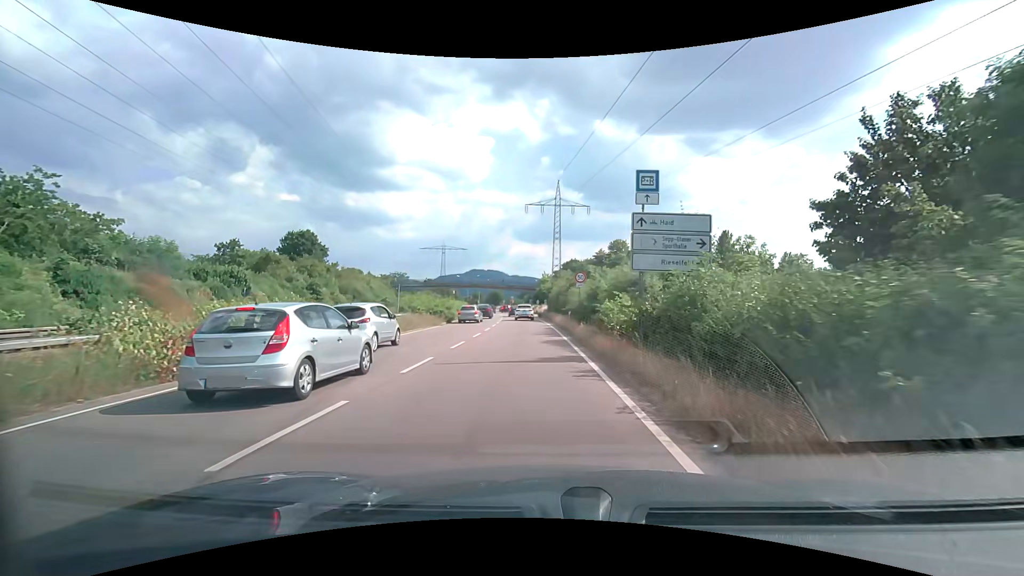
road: trunk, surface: asphalt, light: Day
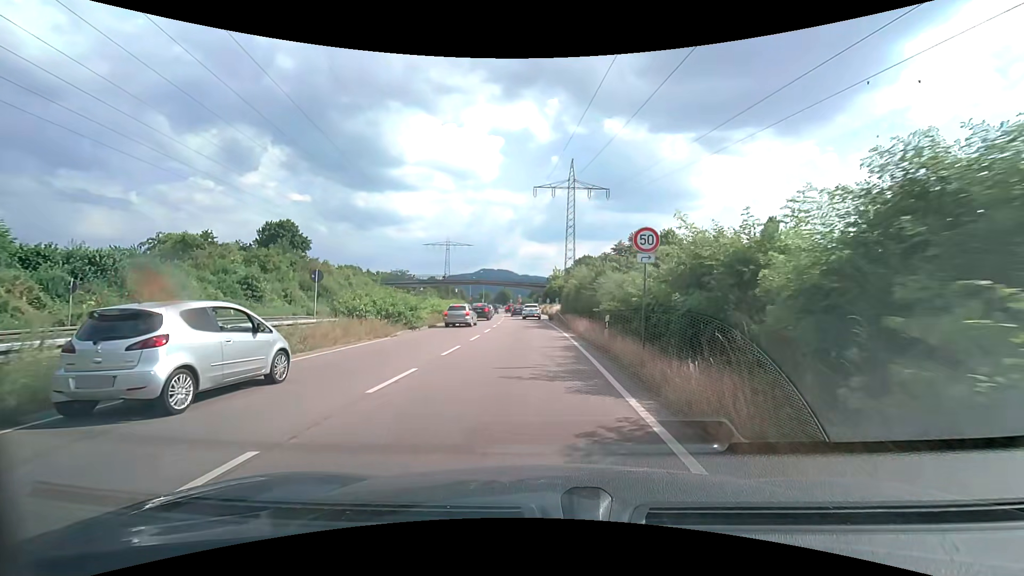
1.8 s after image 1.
(-0.2, +14.4) m; -1°
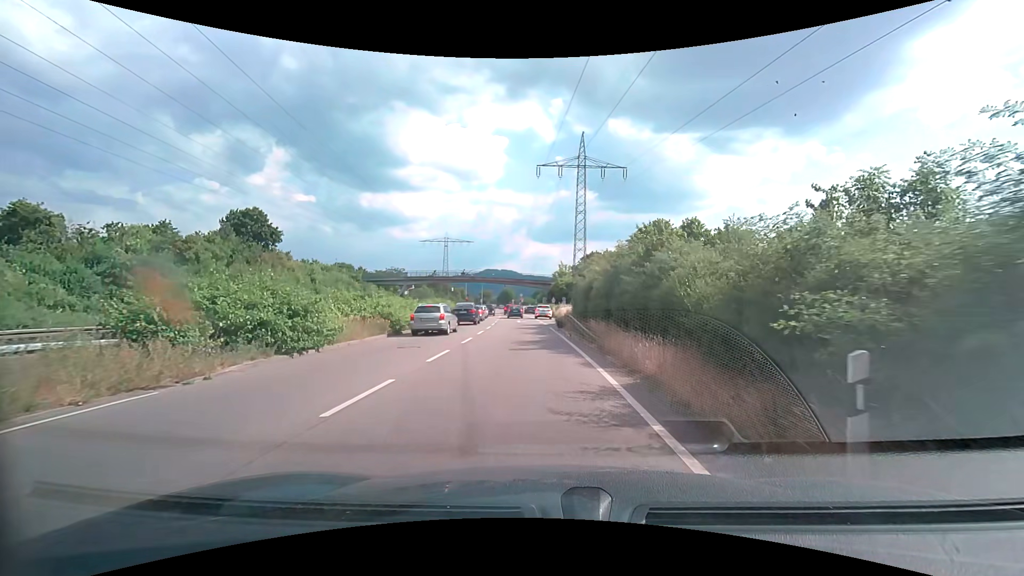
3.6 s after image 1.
(-0.1, +13.7) m; 0°
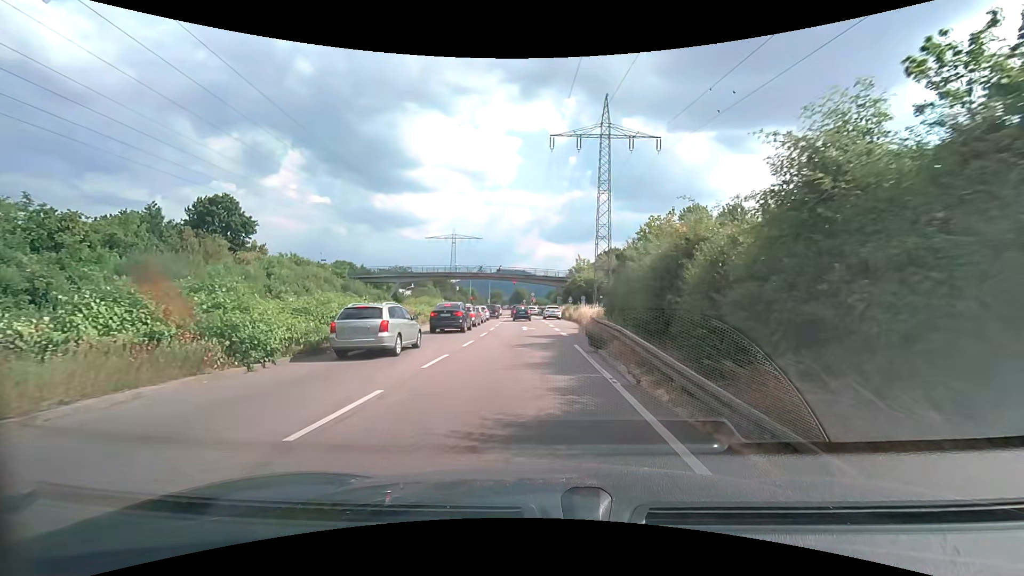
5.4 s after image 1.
(-0.2, +13.1) m; -1°
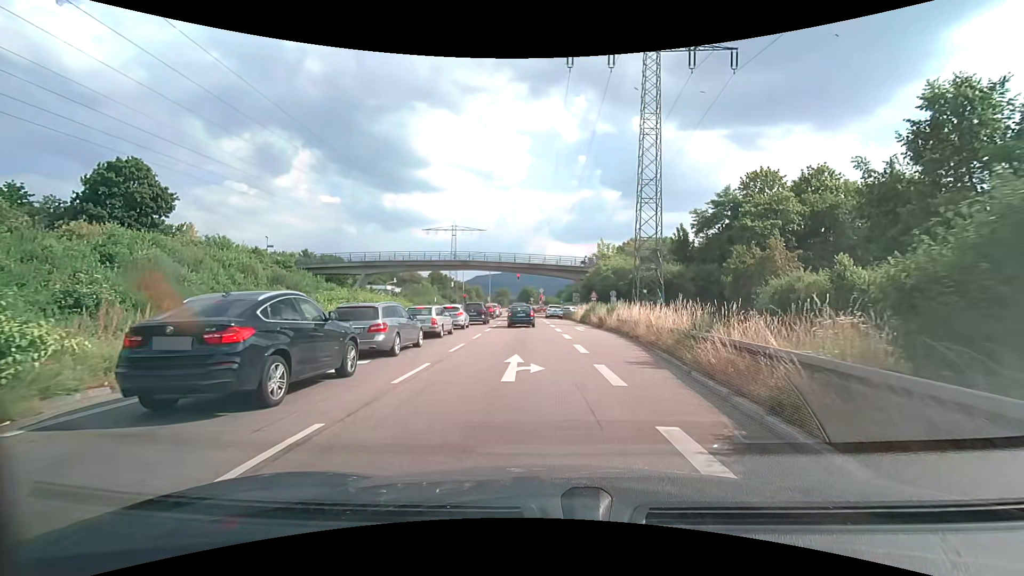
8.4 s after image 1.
(-0.4, +20.3) m; -1°
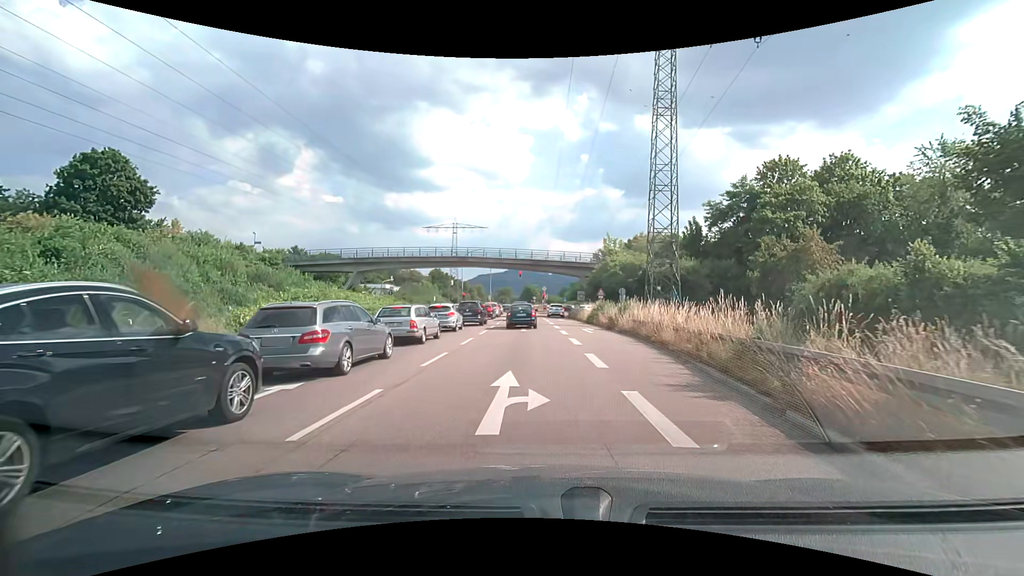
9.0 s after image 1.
(0.0, +3.7) m; 0°
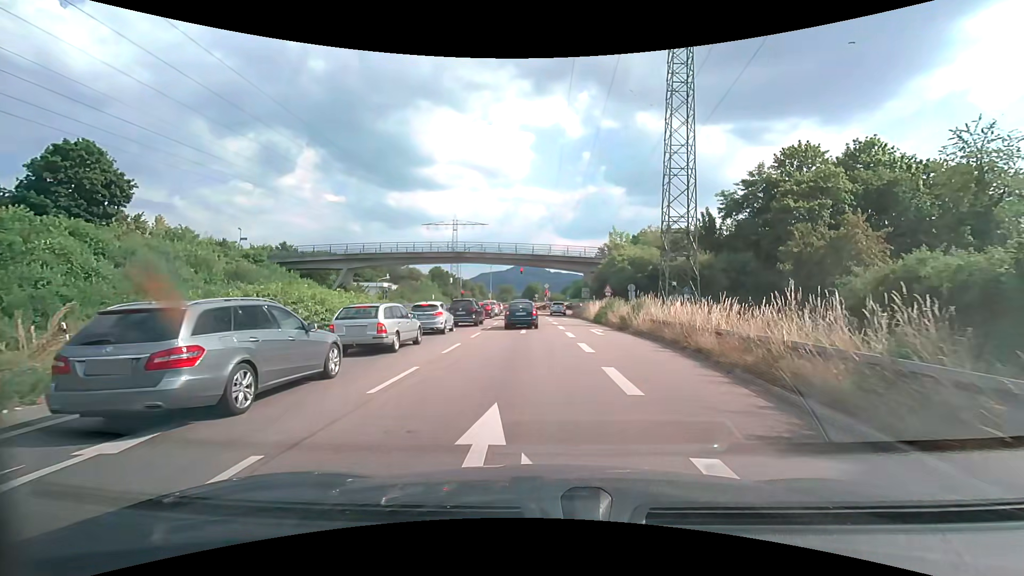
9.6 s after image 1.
(0.0, +3.5) m; -1°
(0, +10) (0, +20) (0, +30) (-1, +40) (-1, +50) (-2, +60) (-2, +70) (-3, +80) (-3, +90) (-3, +100) m
